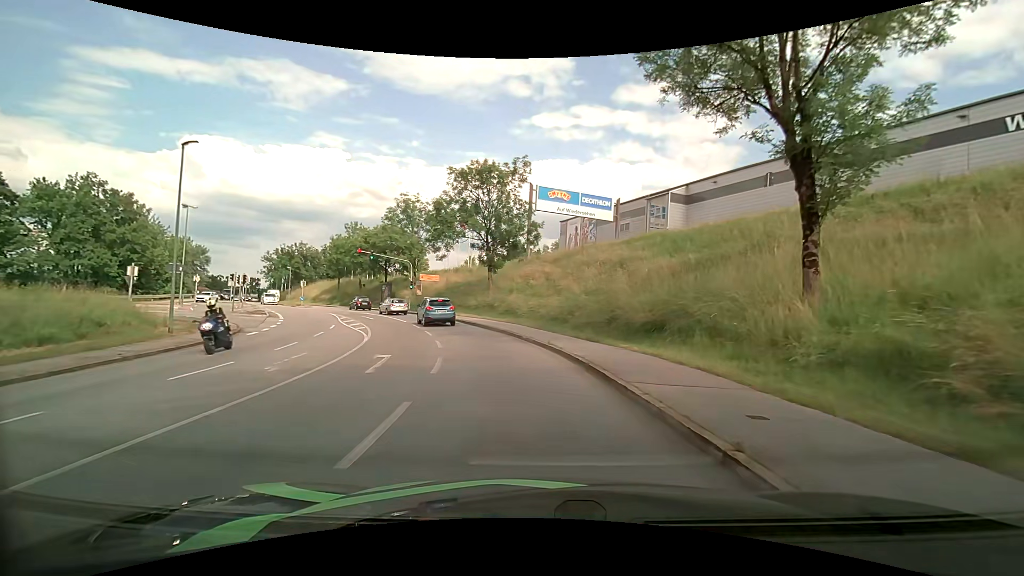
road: tertiary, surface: asphalt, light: Day
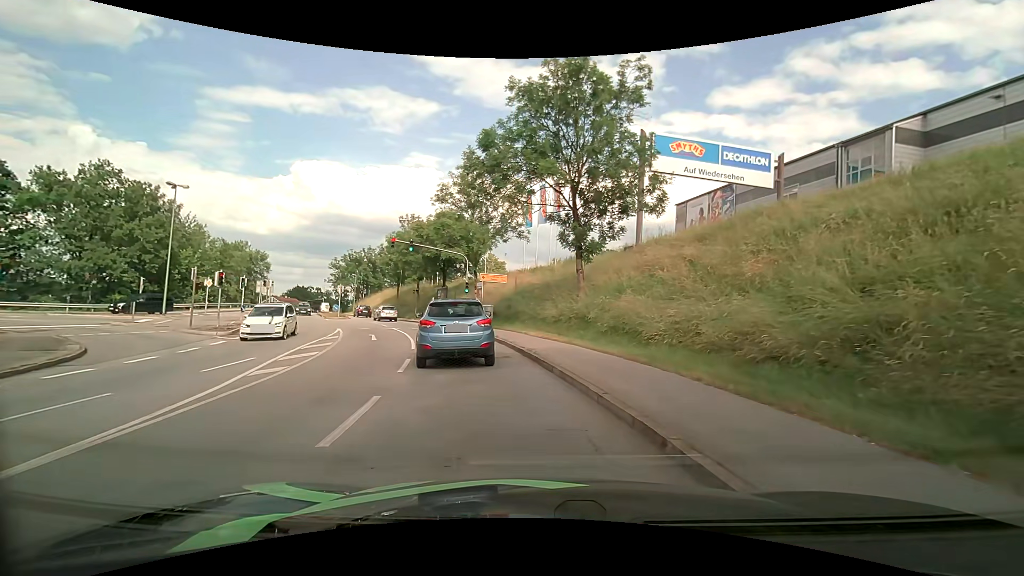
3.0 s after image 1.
(-1.5, +17.2) m; -11°
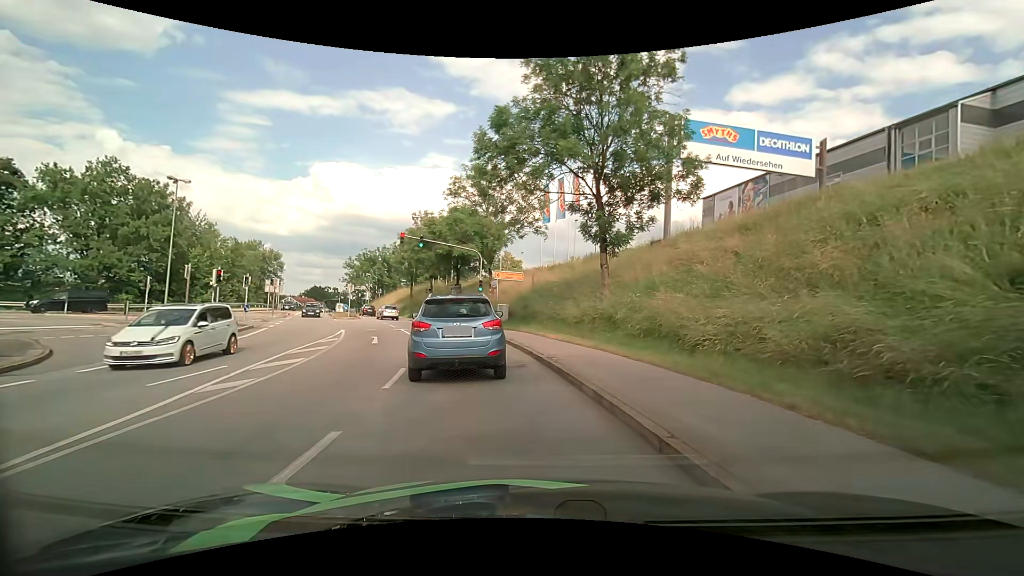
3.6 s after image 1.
(0.0, +2.4) m; -1°
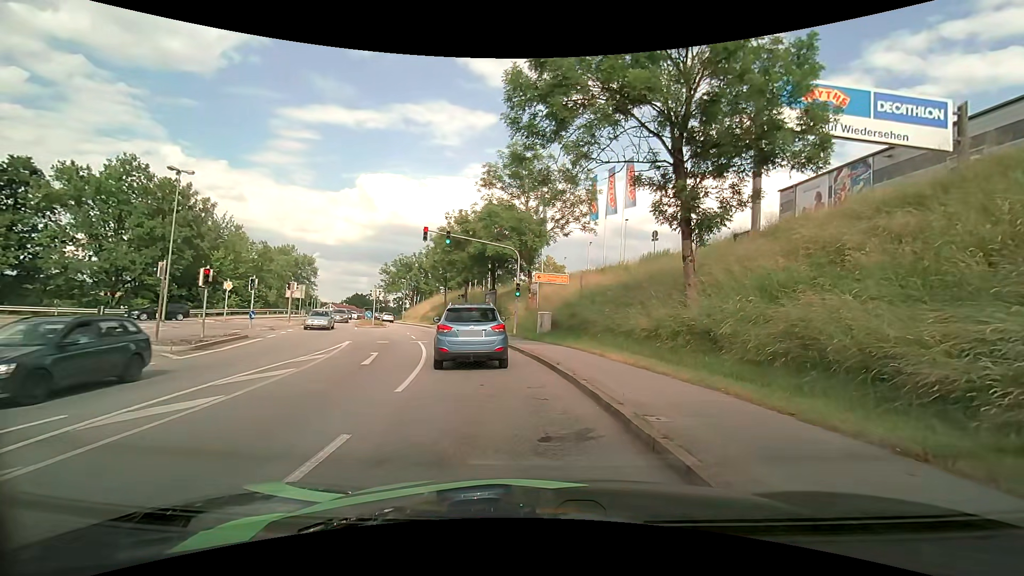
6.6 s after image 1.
(-0.4, +5.8) m; -6°
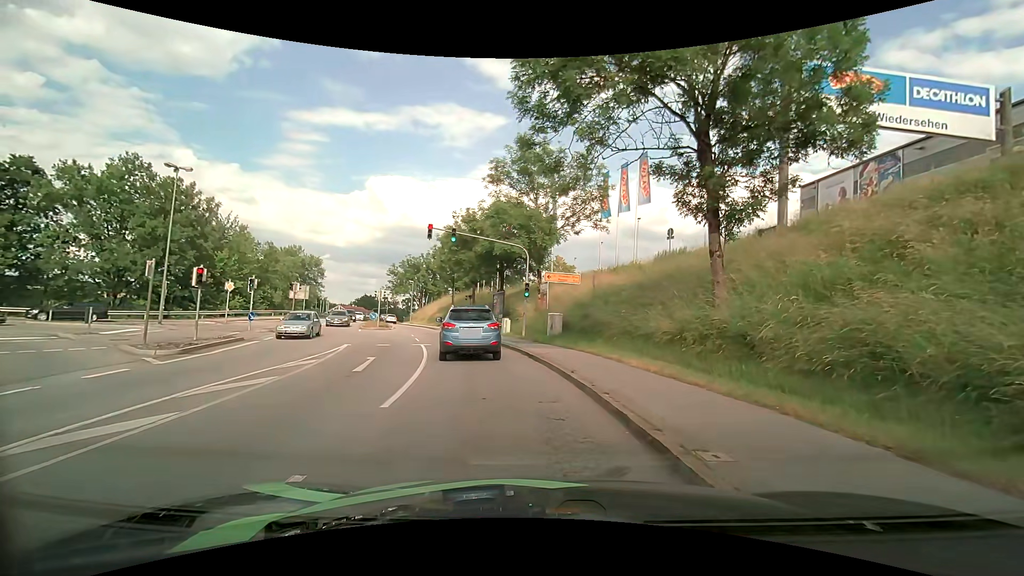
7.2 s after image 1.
(0.0, +1.6) m; 0°
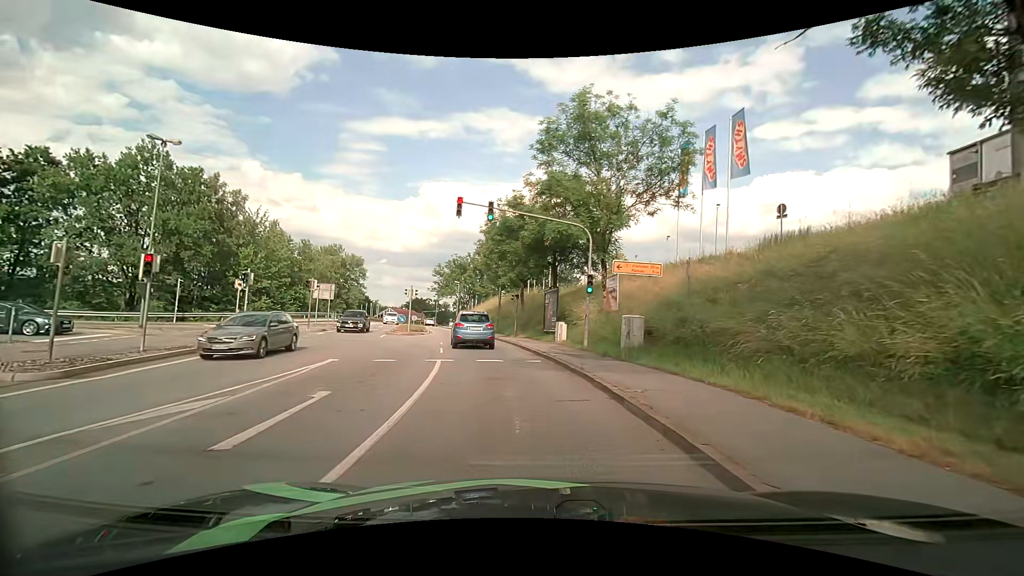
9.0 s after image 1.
(-0.5, +7.9) m; -6°
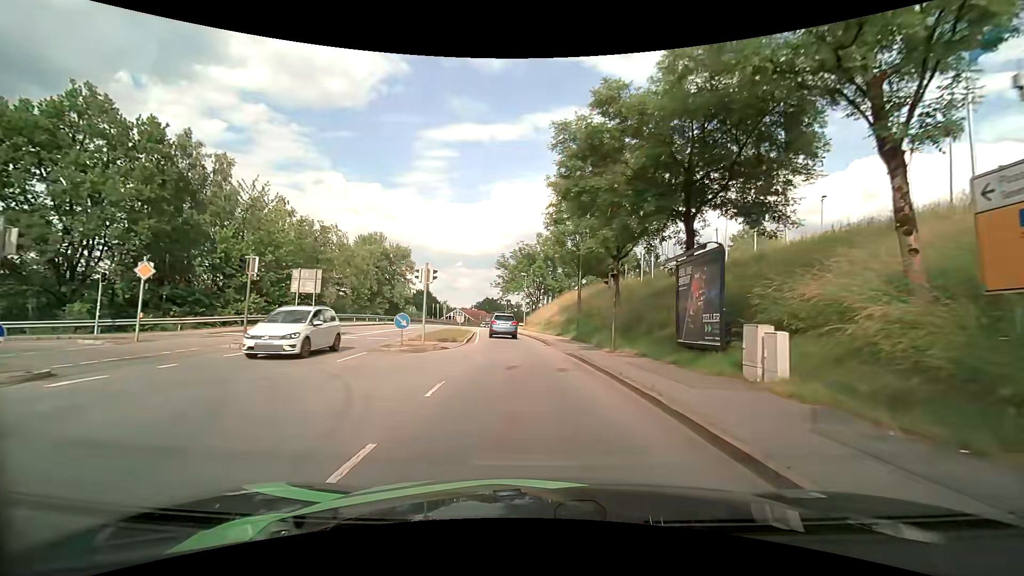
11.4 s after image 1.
(-1.5, +17.2) m; -9°
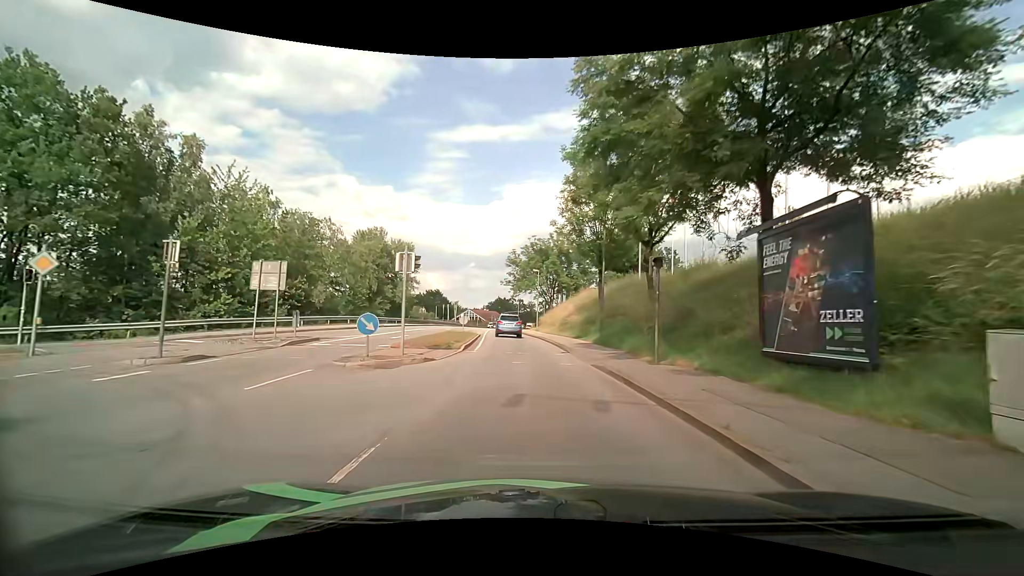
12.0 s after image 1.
(-0.1, +5.4) m; -1°
(0, +10) (-1, +20) (-1, +30) (-2, +40) (-3, +50) (-4, +60) (-5, +70) (-6, +80) (-6, +90) (-6, +100) m
